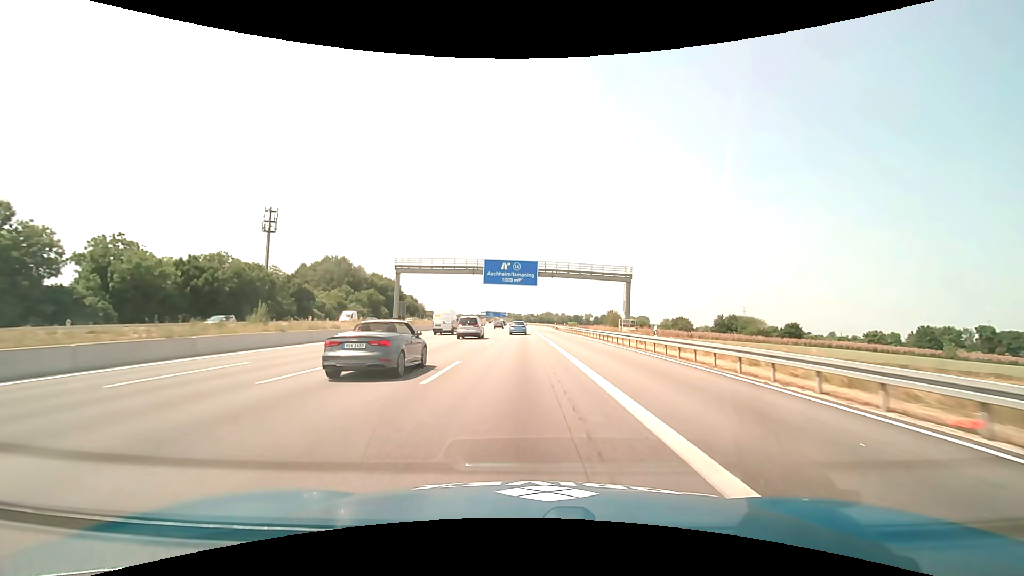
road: motorway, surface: asphalt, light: Day
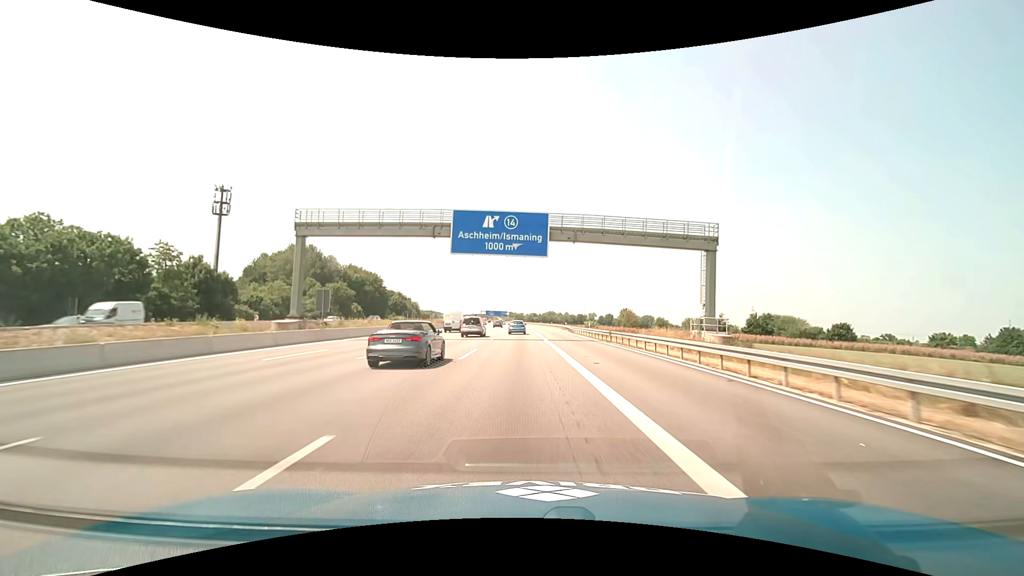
(0.0, +29.0) m; 0°
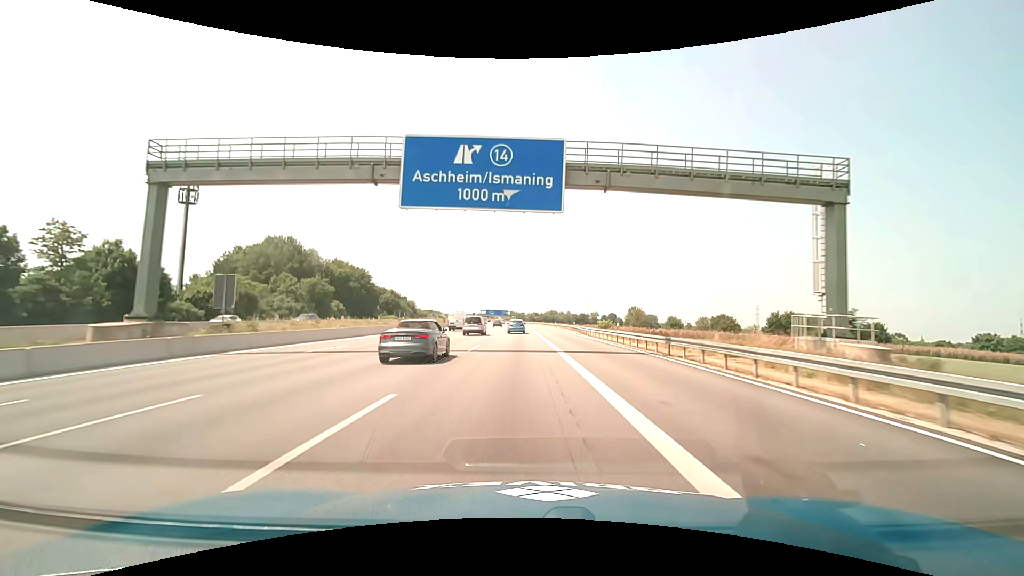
(0.0, +14.7) m; 0°
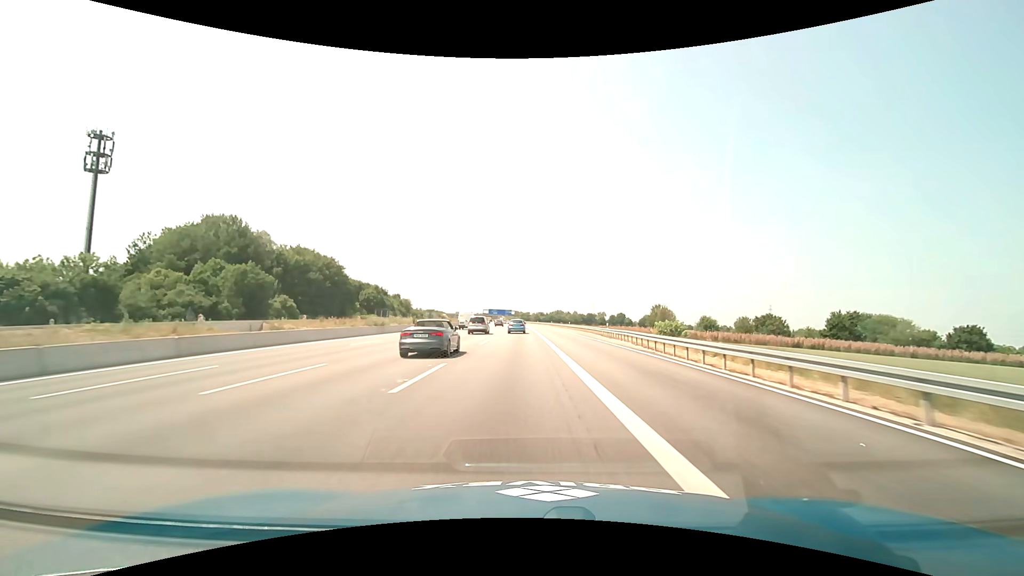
(-0.1, +29.9) m; 0°
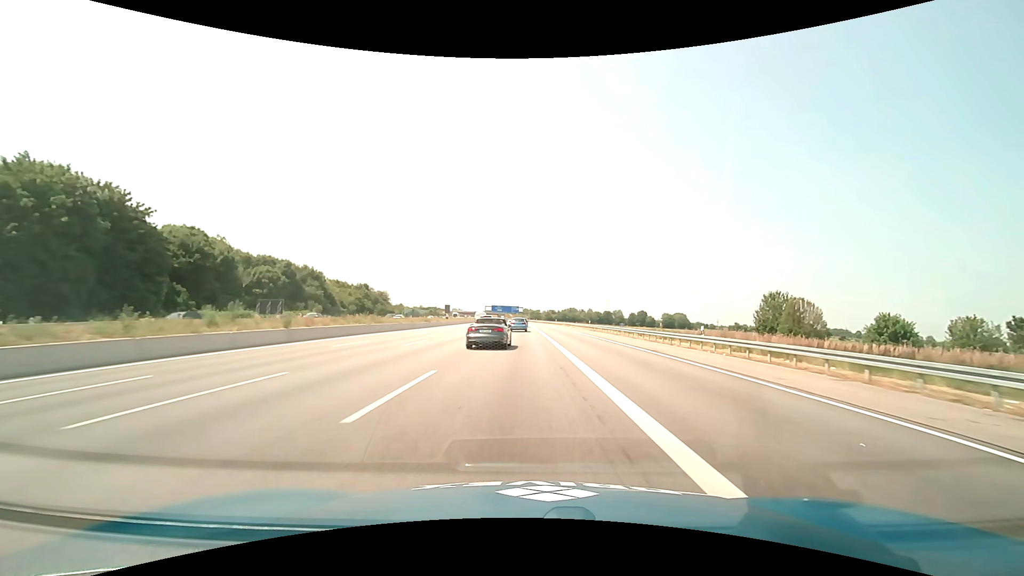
(-1.0, +74.8) m; -1°
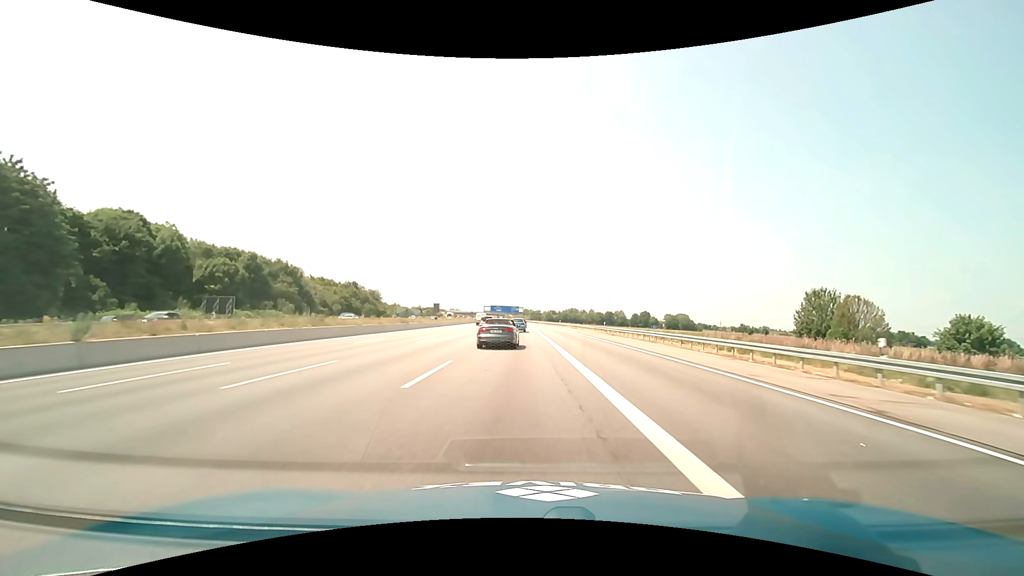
(0.0, +14.5) m; 0°
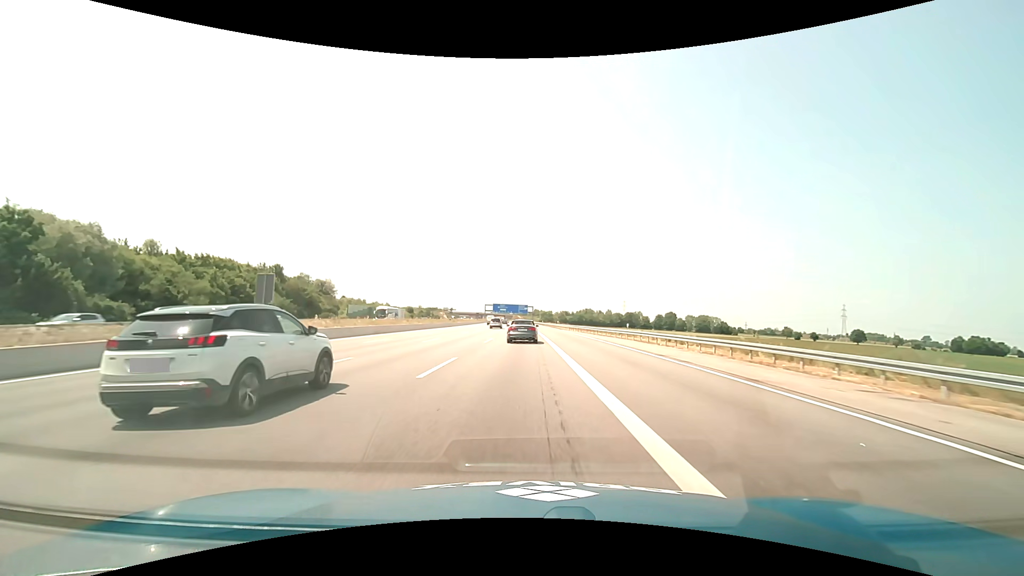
(-0.5, +70.2) m; -1°
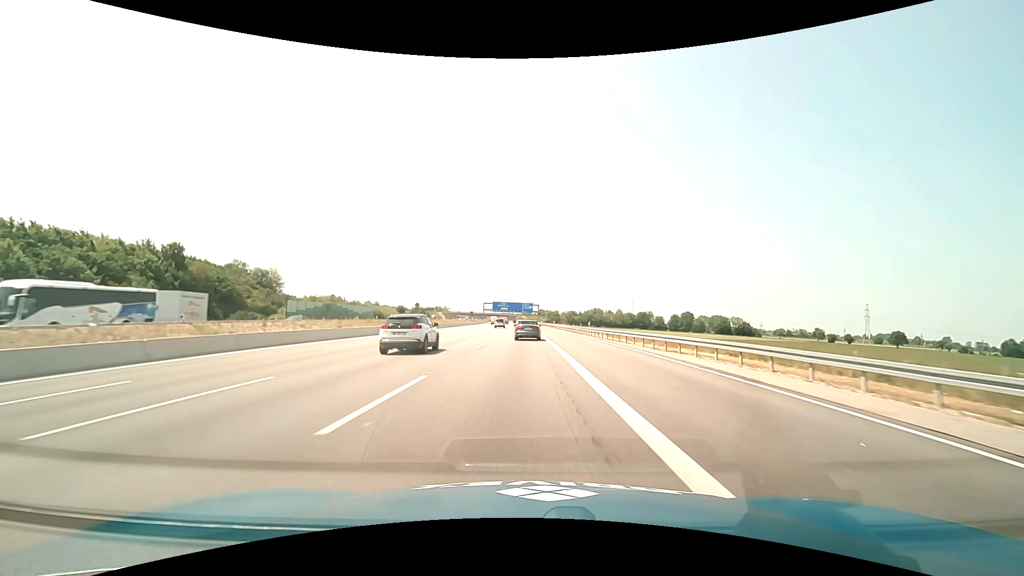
(-0.2, +41.7) m; -1°
(0, +10) (0, +20) (0, +30) (0, +40) (0, +50) (0, +60) (0, +70) (-1, +80) (-1, +90) (-1, +100) m
